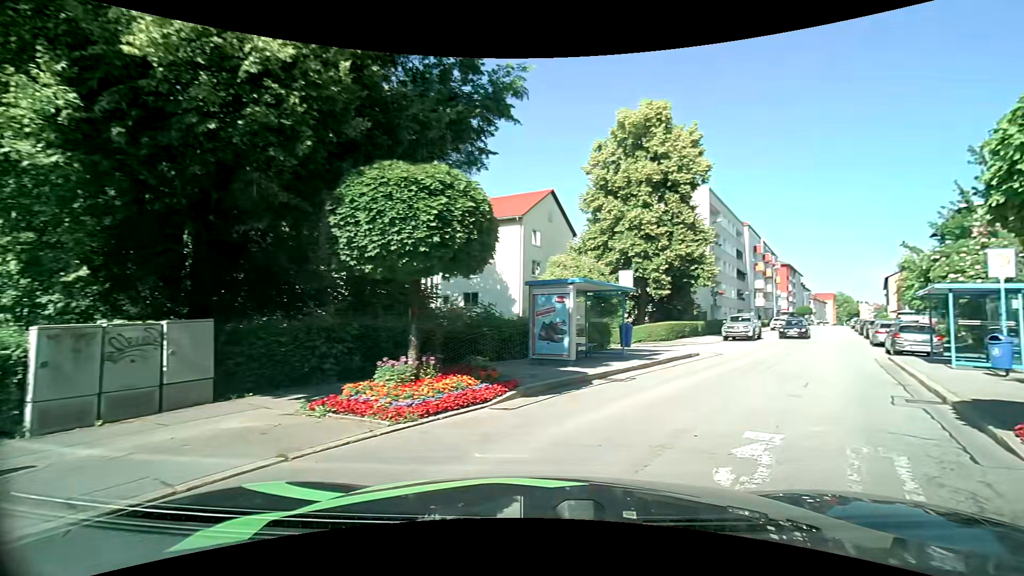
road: tertiary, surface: asphalt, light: Day
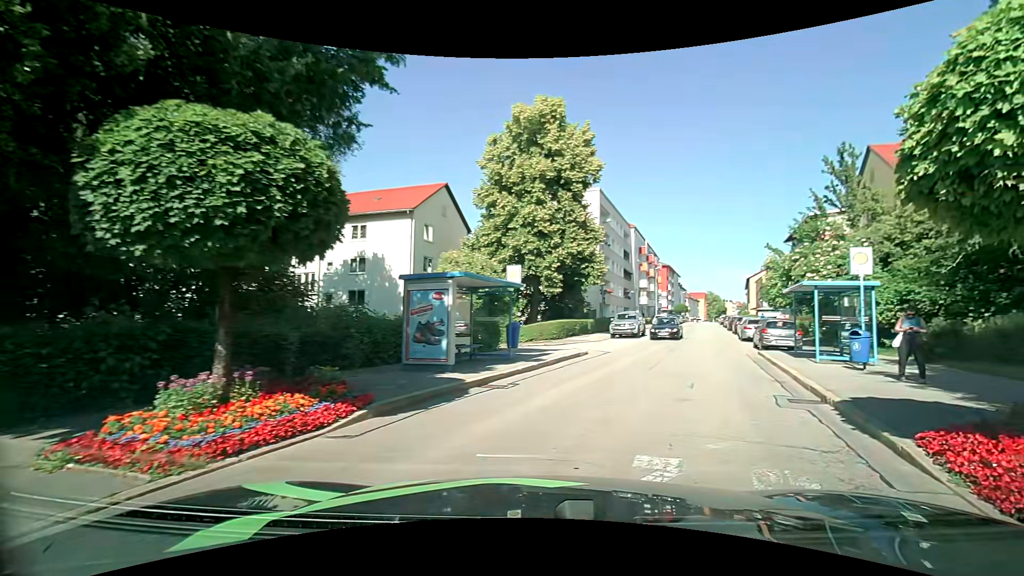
(+0.2, +1.7) m; +11°
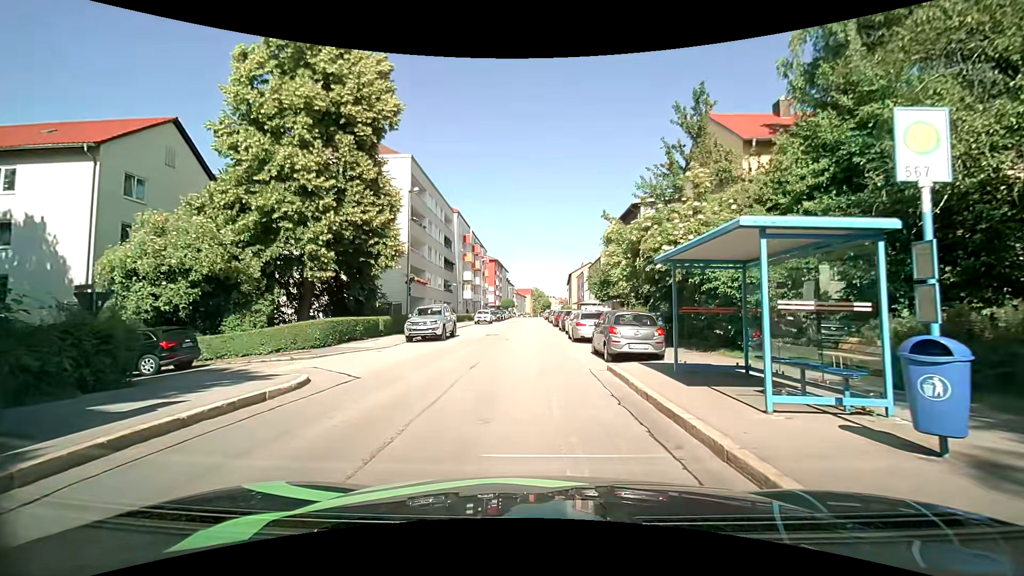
(+2.9, +10.0) m; +20°
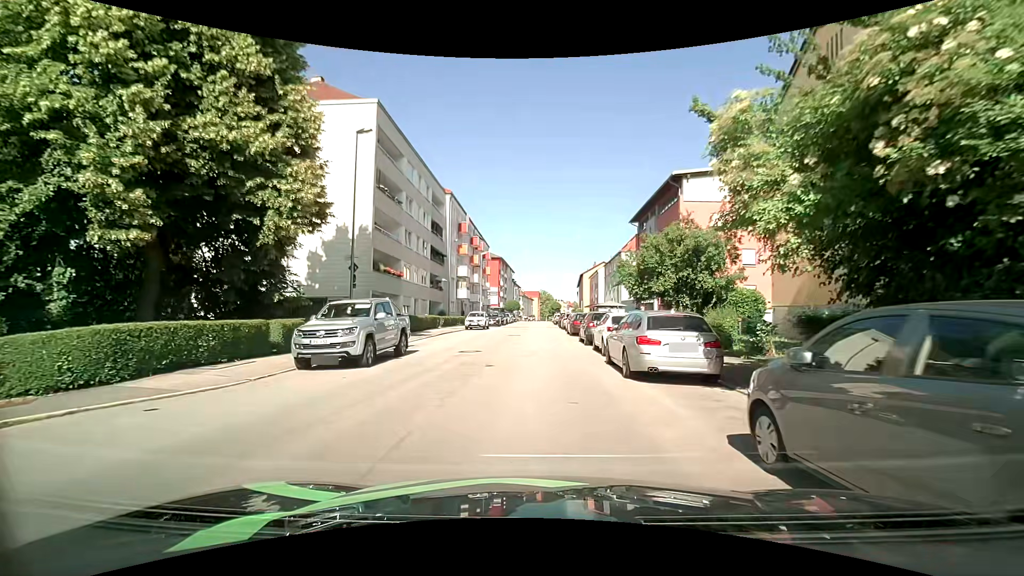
(-0.1, +12.3) m; -1°
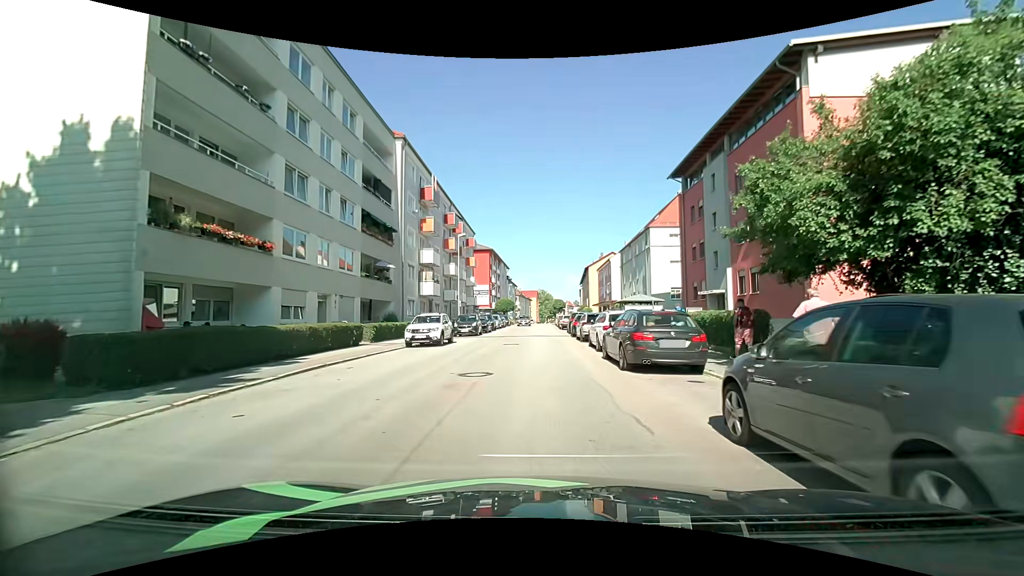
(-0.1, +19.0) m; 0°
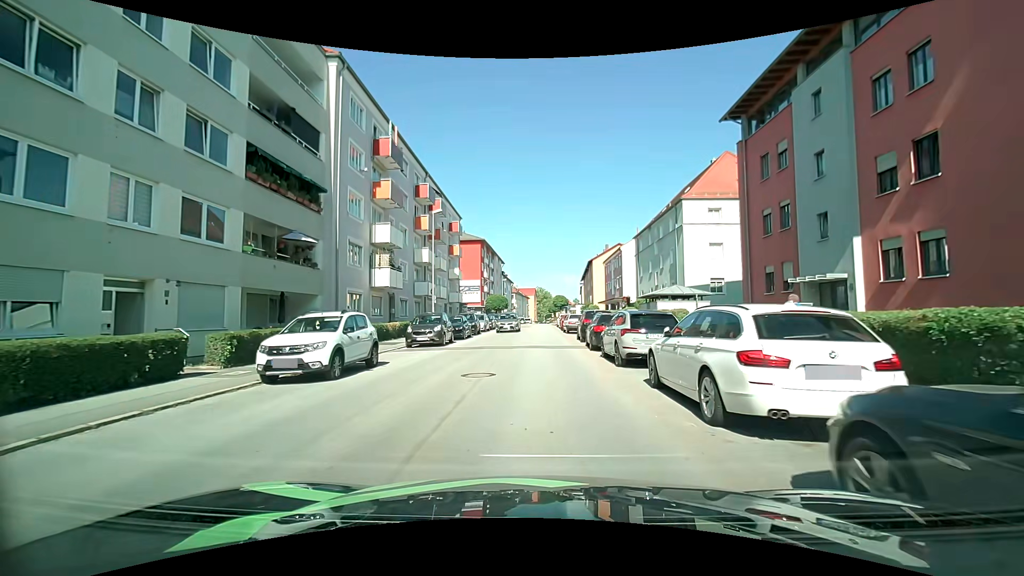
(+0.1, +12.0) m; 0°
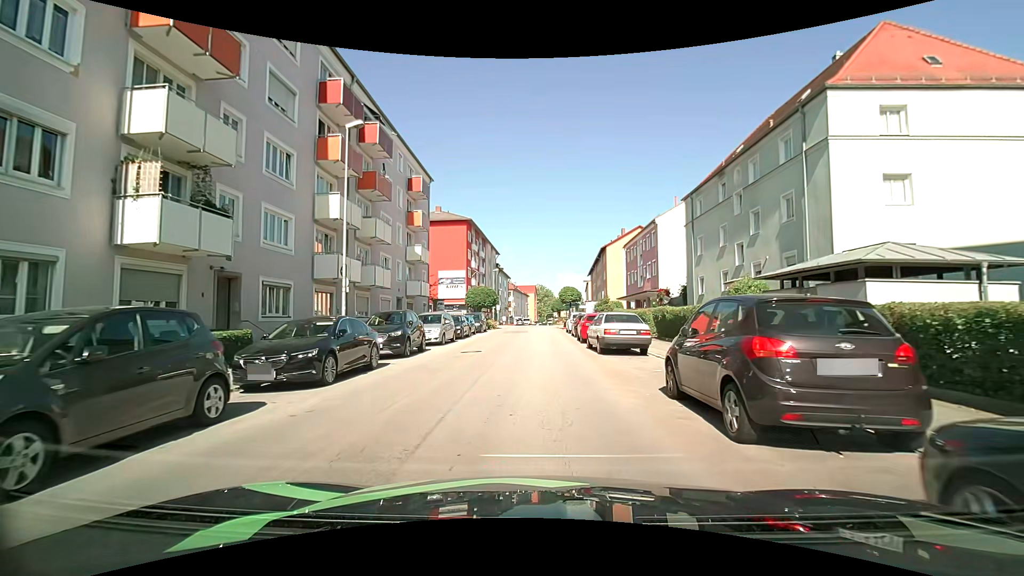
(0.0, +19.0) m; 0°
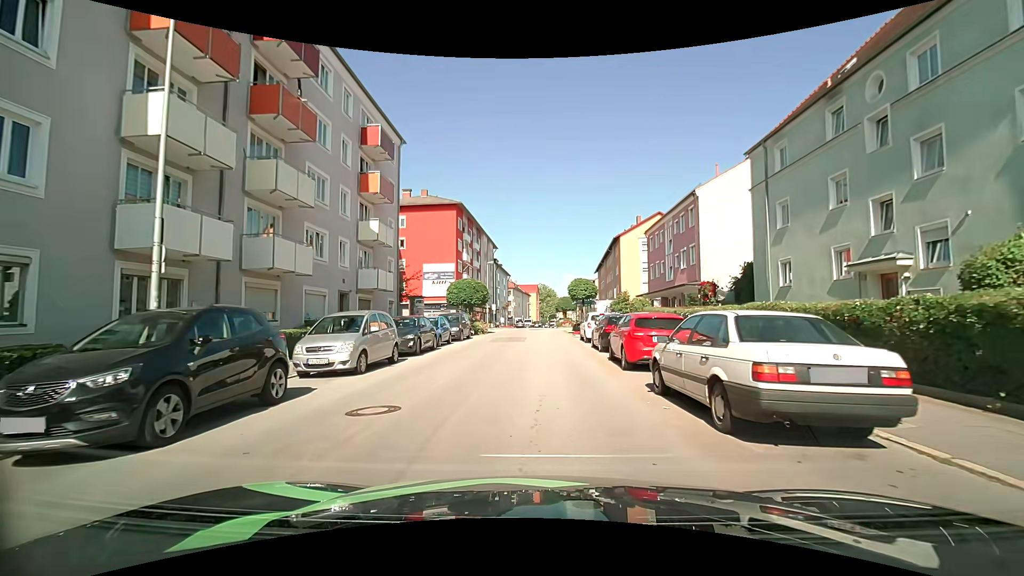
(0.0, +11.2) m; -1°
